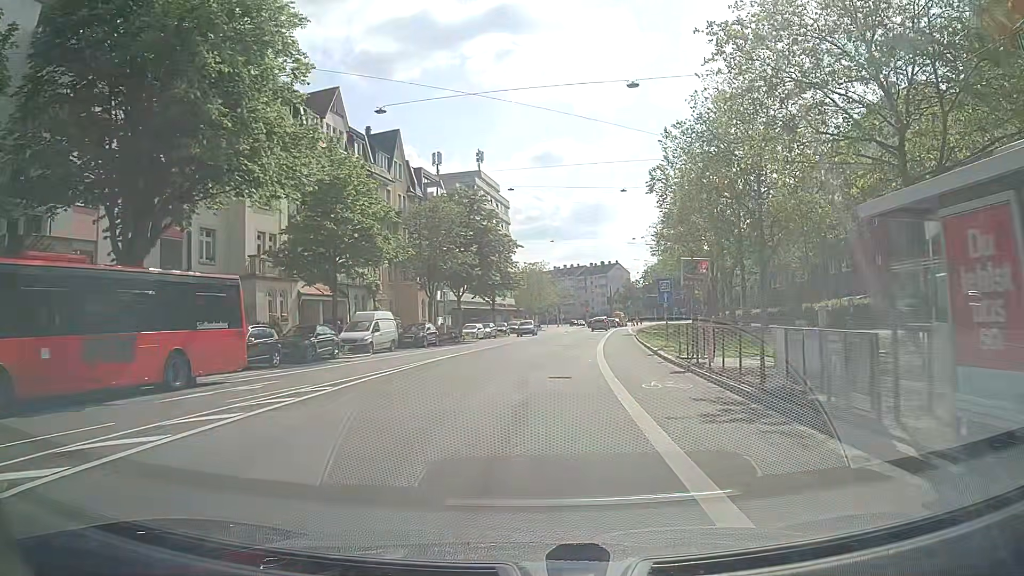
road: secondary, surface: asphalt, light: Day
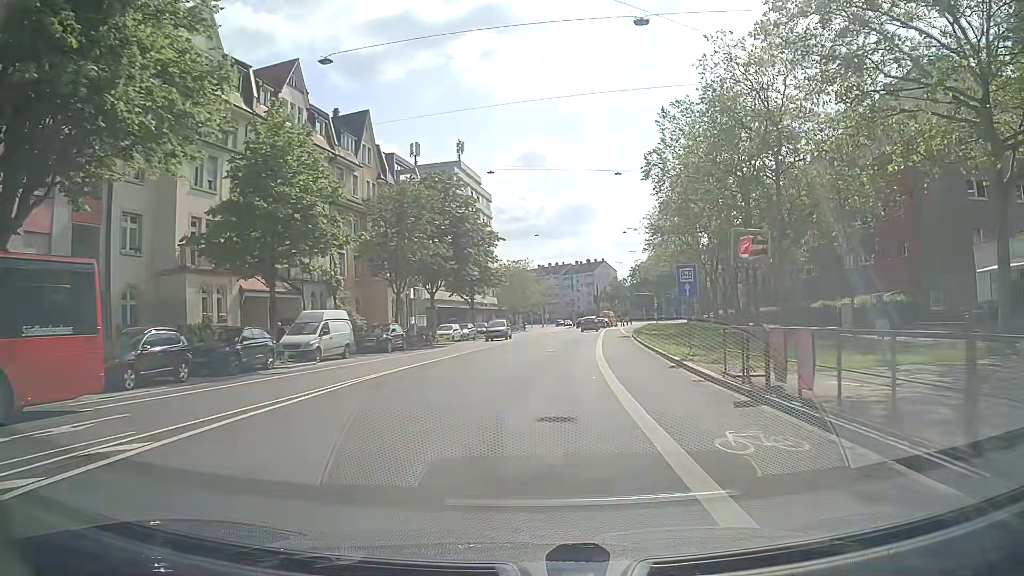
(+0.1, +6.5) m; +2°
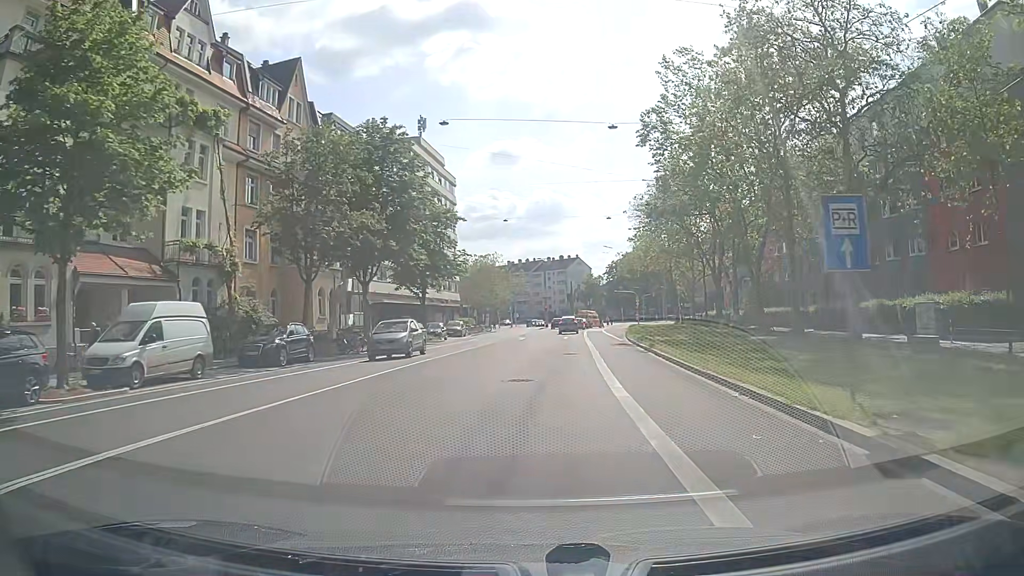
(+0.2, +12.5) m; +3°
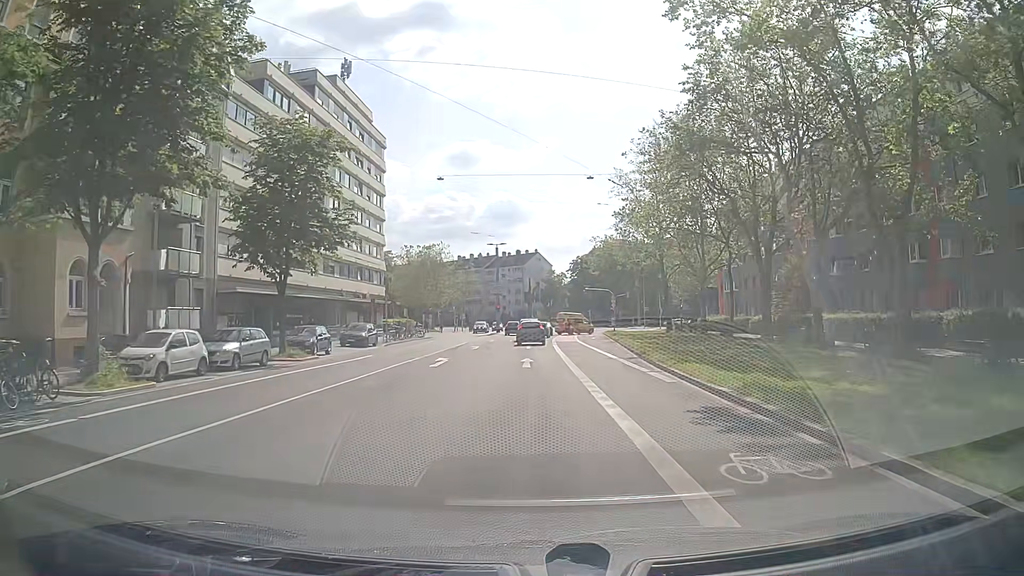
(+0.7, +22.6) m; +4°
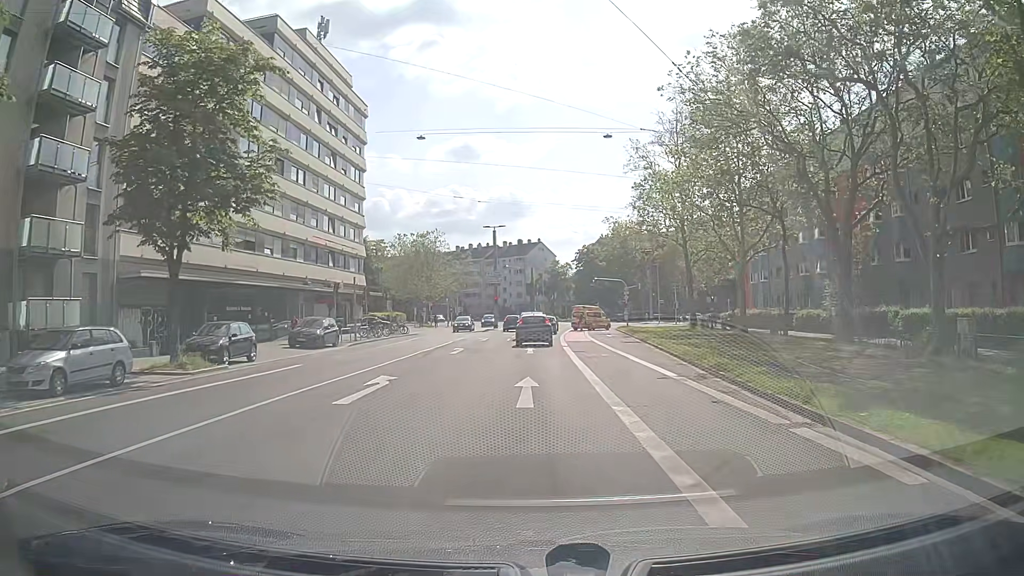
(-0.2, +10.1) m; -2°
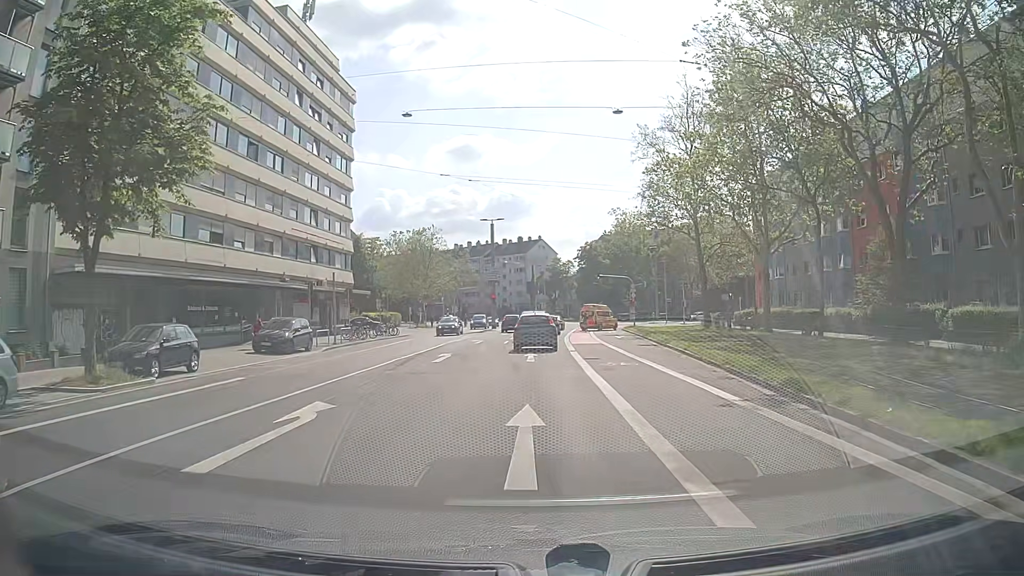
(0.0, +4.7) m; +1°
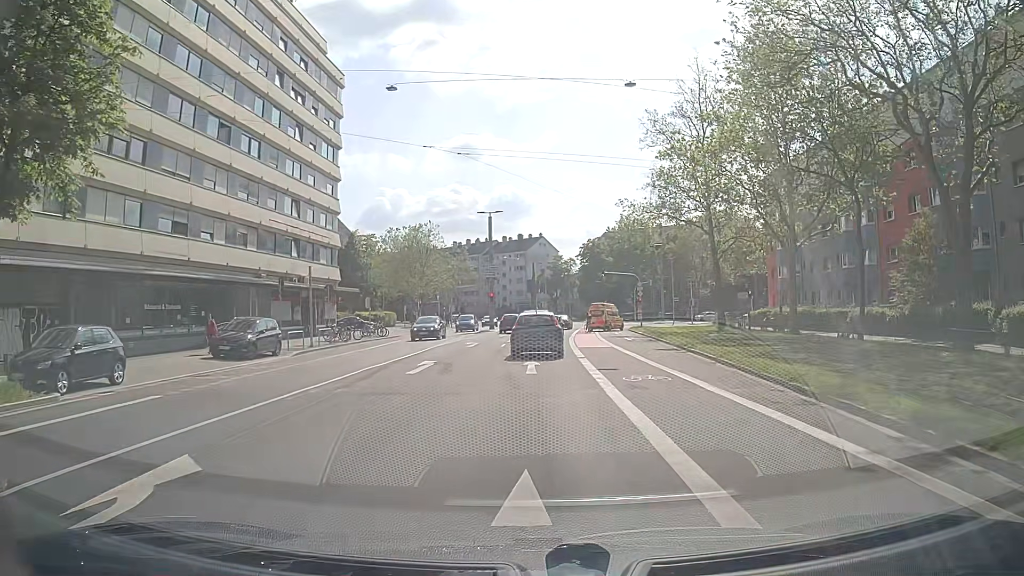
(0.0, +4.2) m; 0°
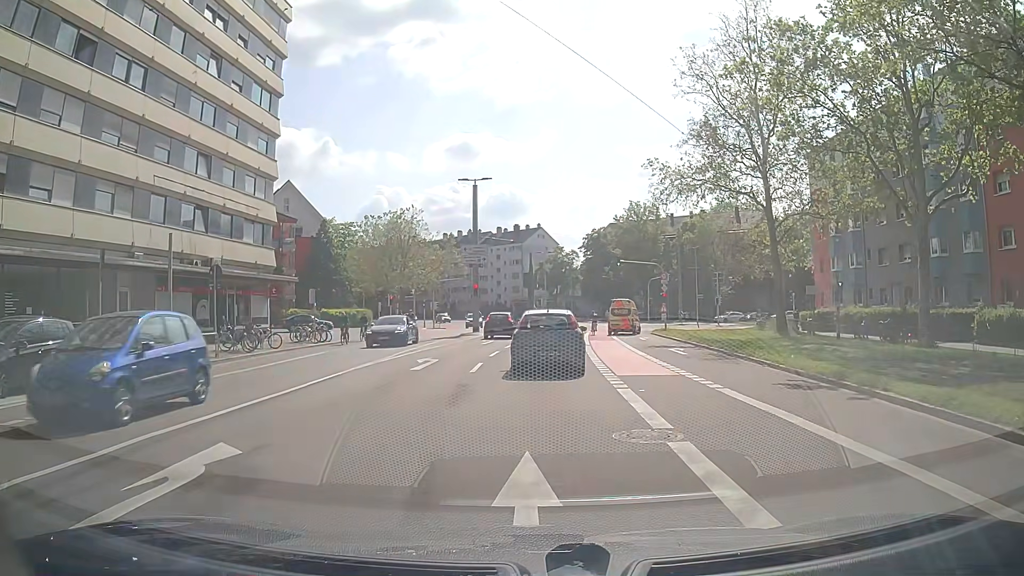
(-0.1, +13.6) m; -1°
(0, +10) (0, +20) (+1, +30) (+2, +40) (+3, +50) (+5, +60) (+6, +70) (+7, +80) (+6, +90) (+3, +99) m
